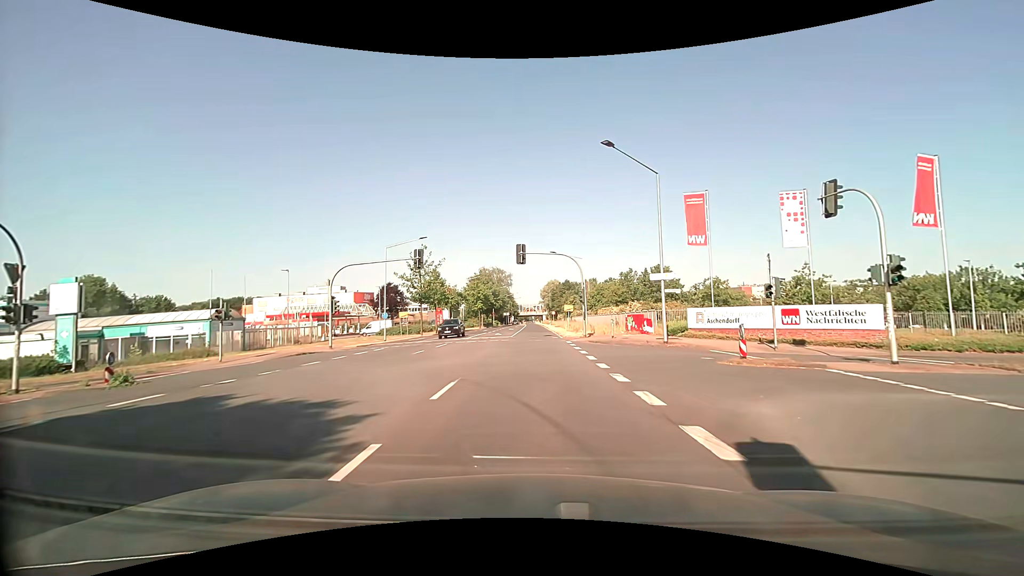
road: secondary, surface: asphalt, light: Day
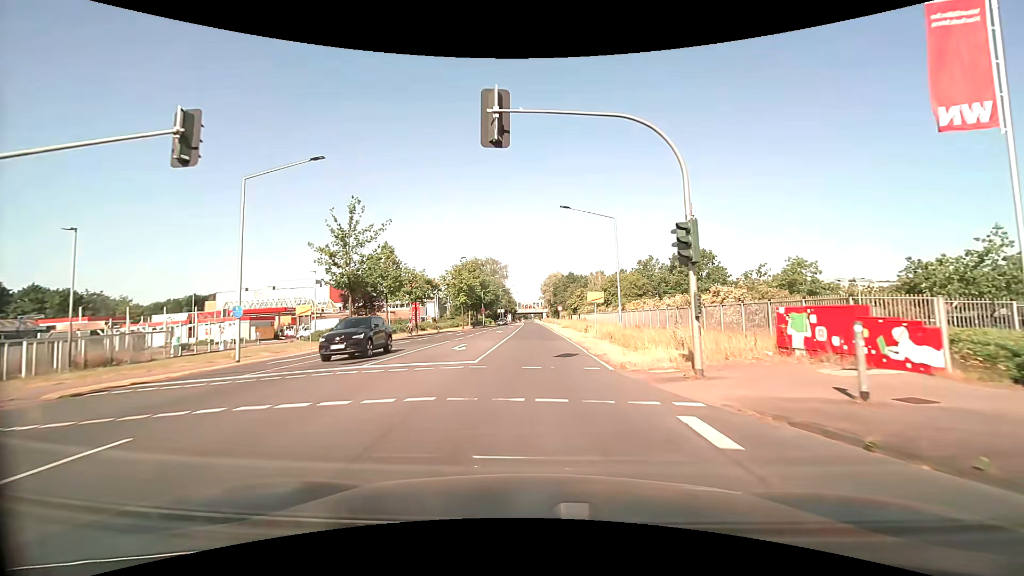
(-0.3, +24.0) m; 0°
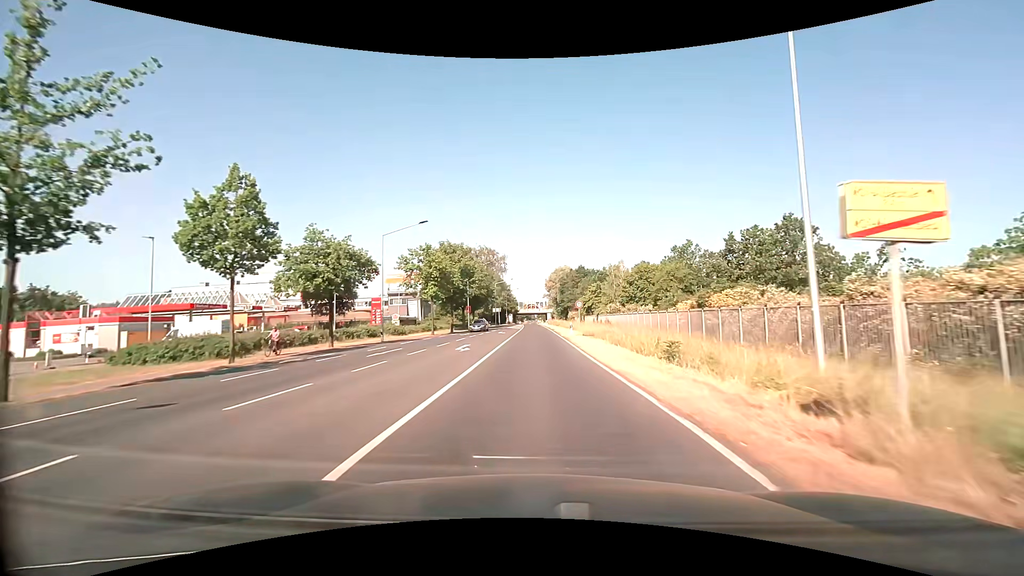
(0.0, +25.1) m; 0°
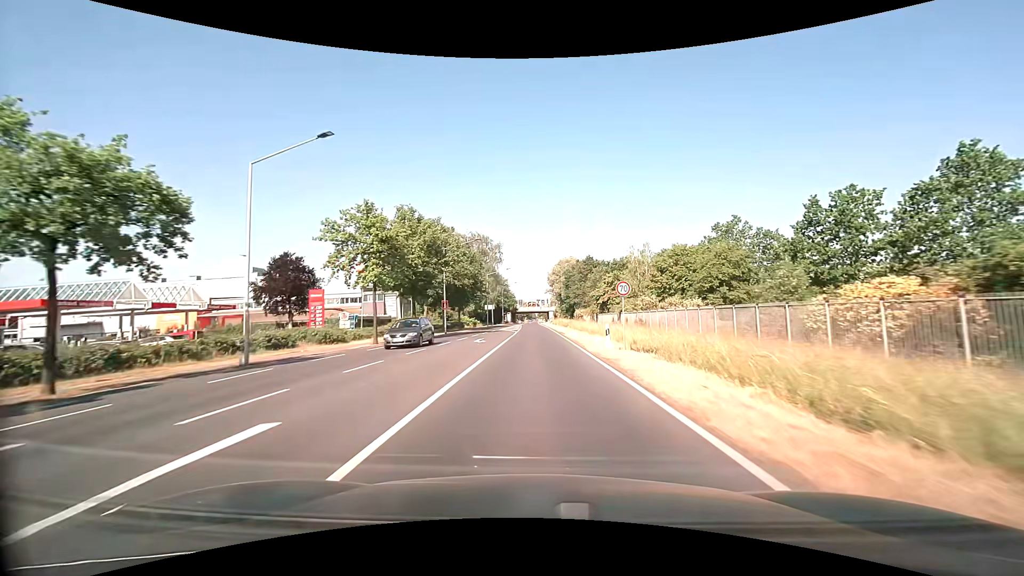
(0.0, +19.4) m; 0°
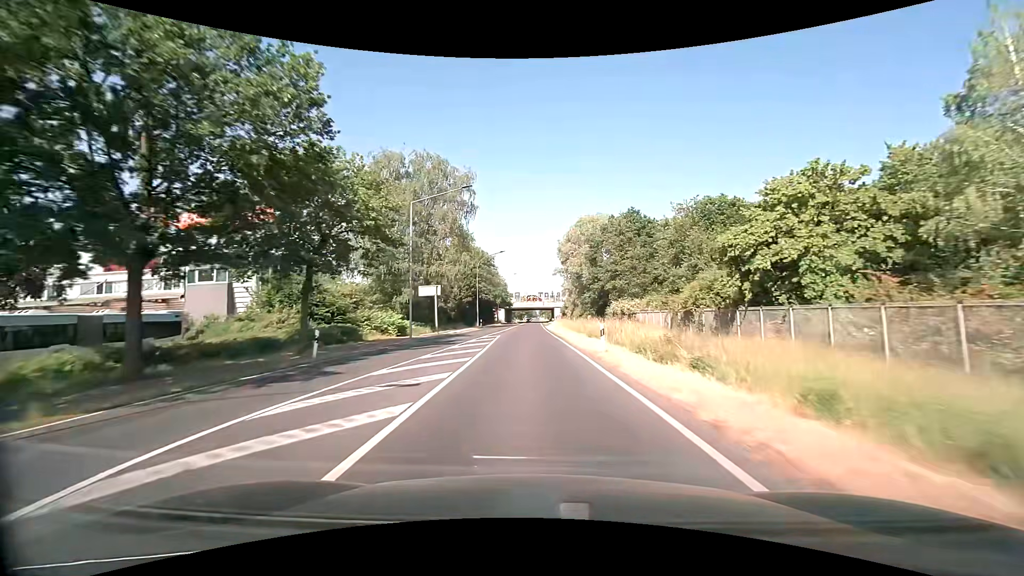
(-0.1, +52.6) m; 0°
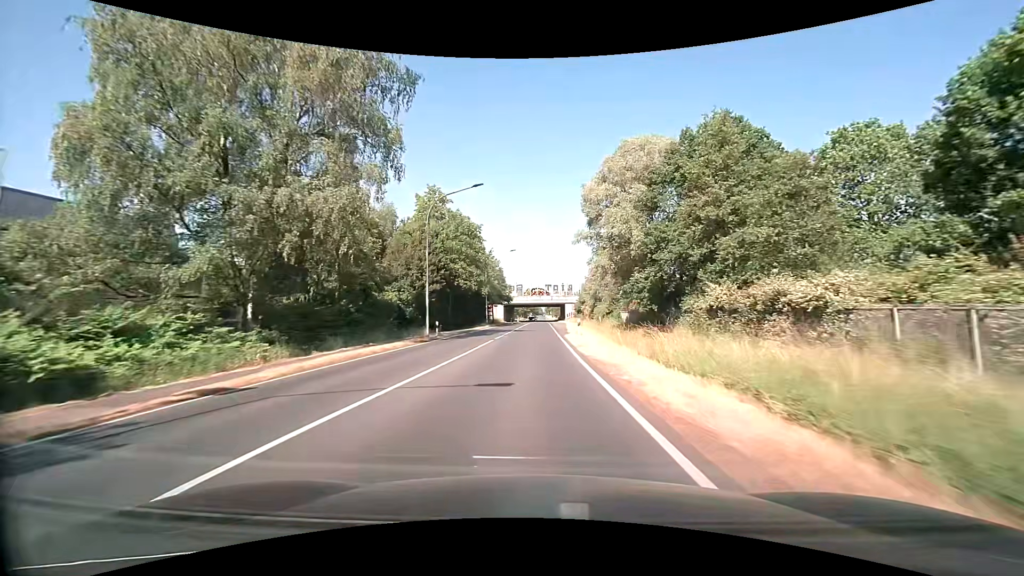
(-0.2, +32.4) m; -1°
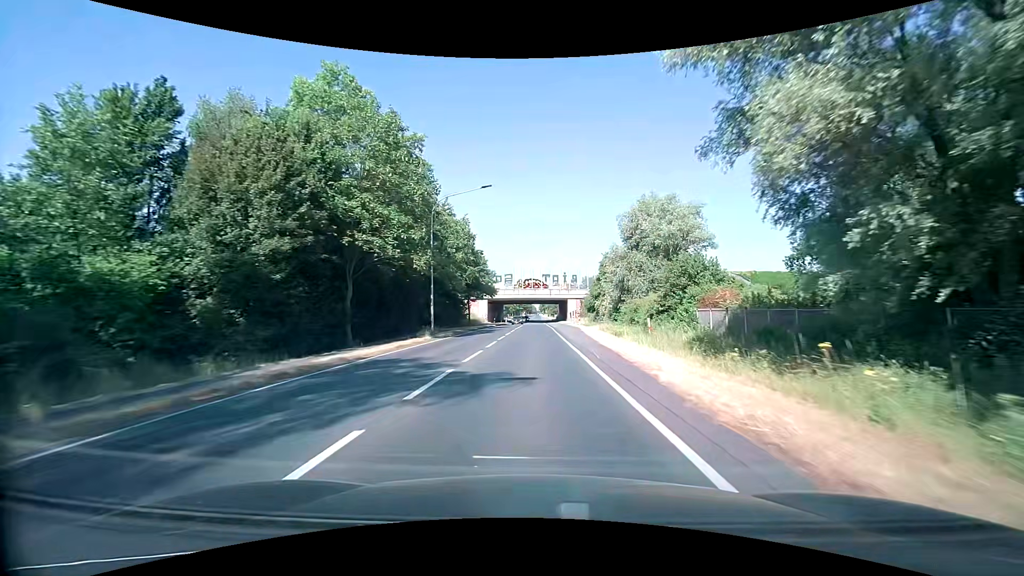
(0.0, +31.7) m; +1°
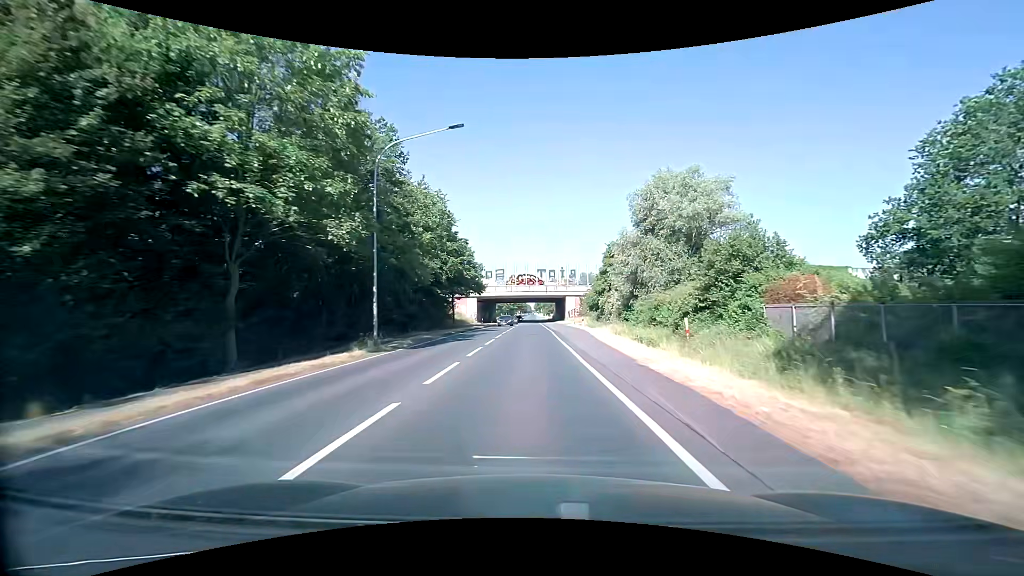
(0.0, +10.4) m; +1°
(0, +10) (0, +20) (0, +30) (0, +40) (0, +50) (-1, +60) (-1, +70) (-1, +80) (-1, +90) (-1, +100) m
